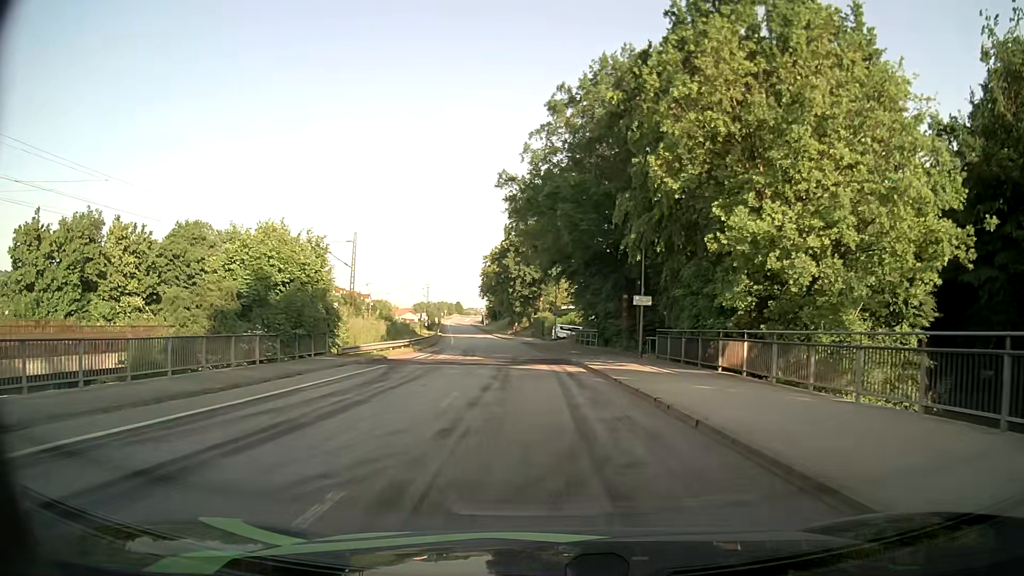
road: unclassified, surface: asphalt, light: Day
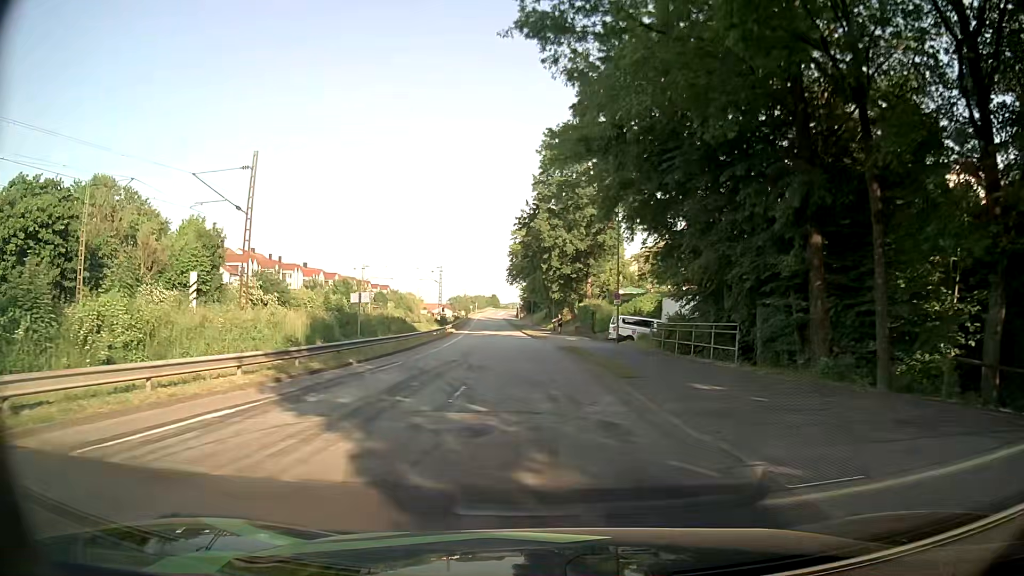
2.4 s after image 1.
(-0.7, +27.1) m; -3°
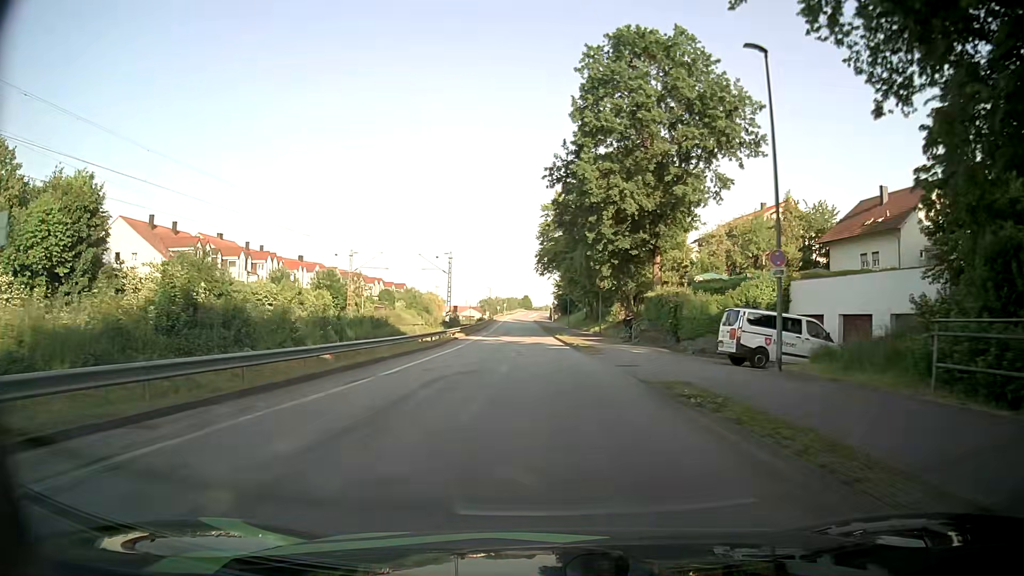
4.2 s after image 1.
(-0.8, +21.7) m; -3°
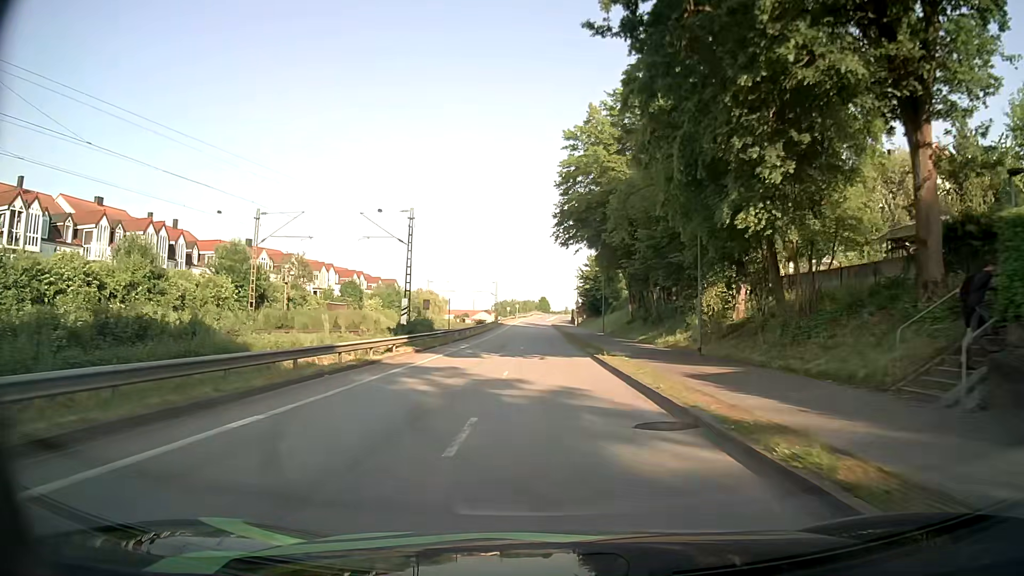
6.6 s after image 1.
(-0.4, +29.4) m; -1°
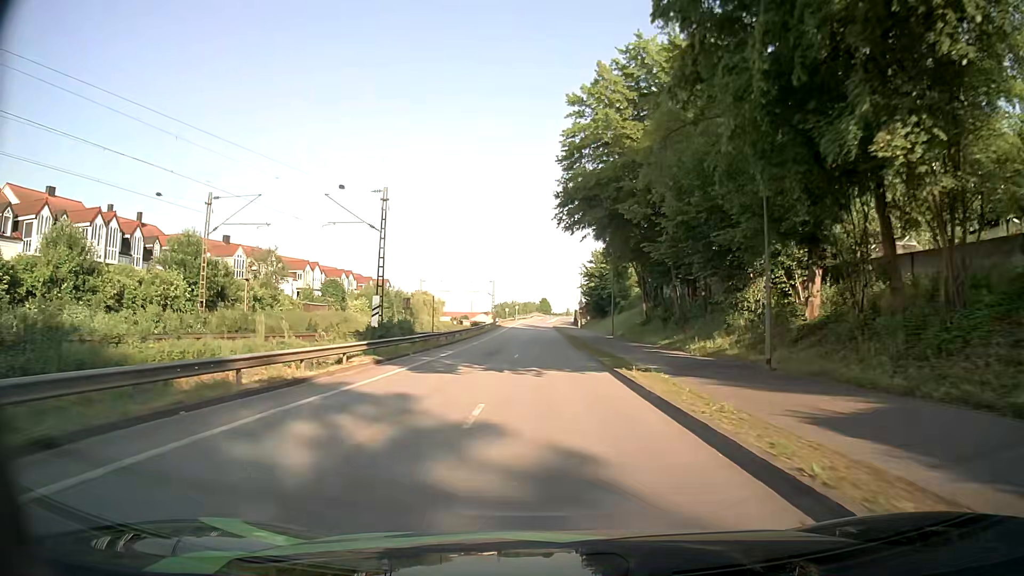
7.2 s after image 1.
(0.0, +7.4) m; 0°
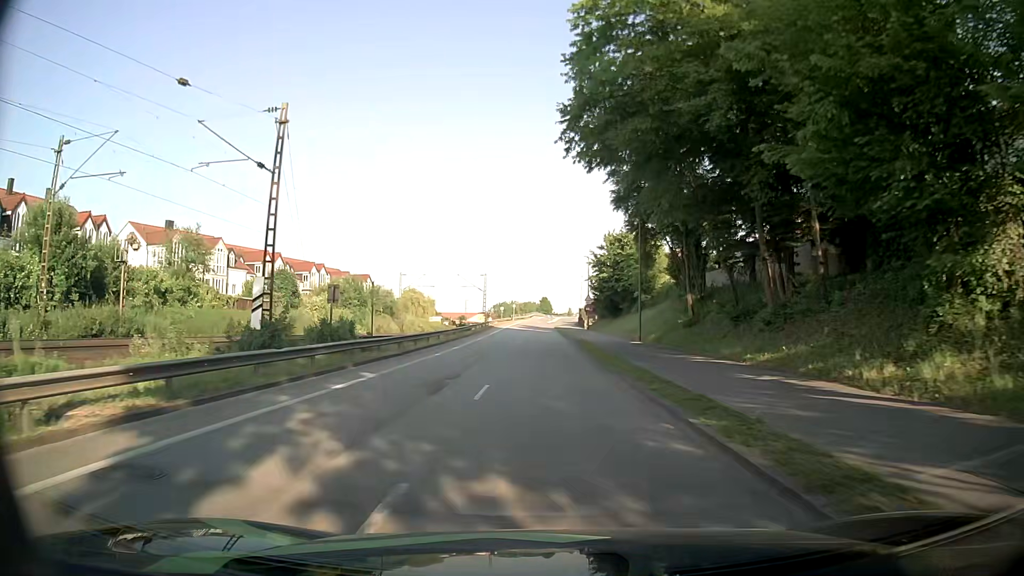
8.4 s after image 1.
(0.0, +14.7) m; 0°
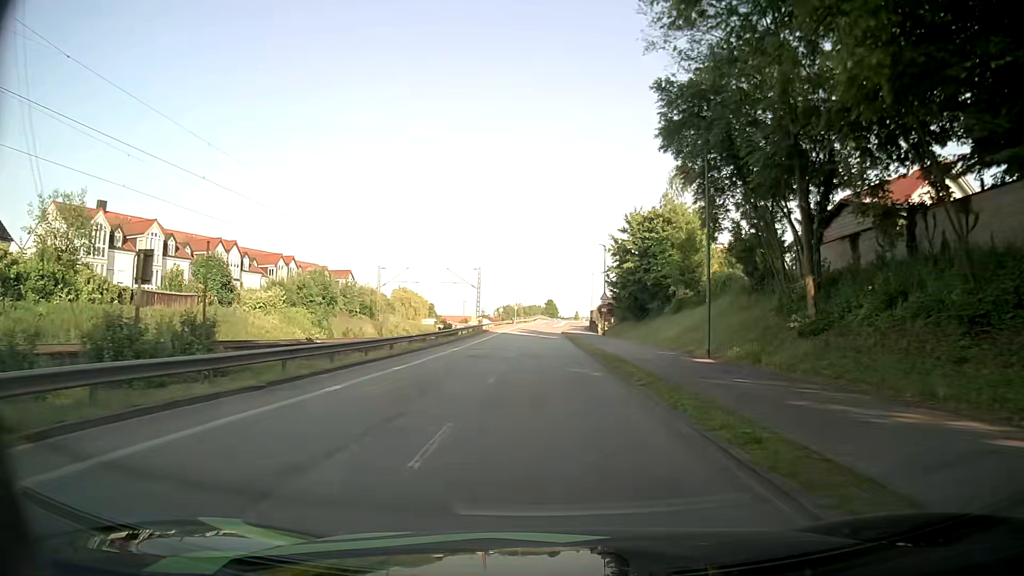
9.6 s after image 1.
(-0.1, +14.4) m; -1°
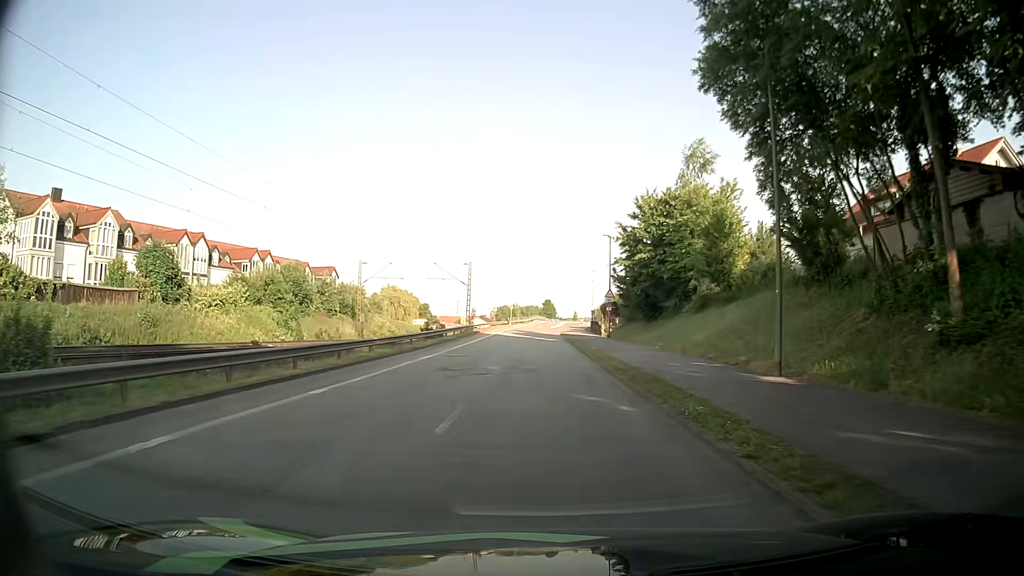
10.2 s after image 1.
(0.0, +7.0) m; 0°
